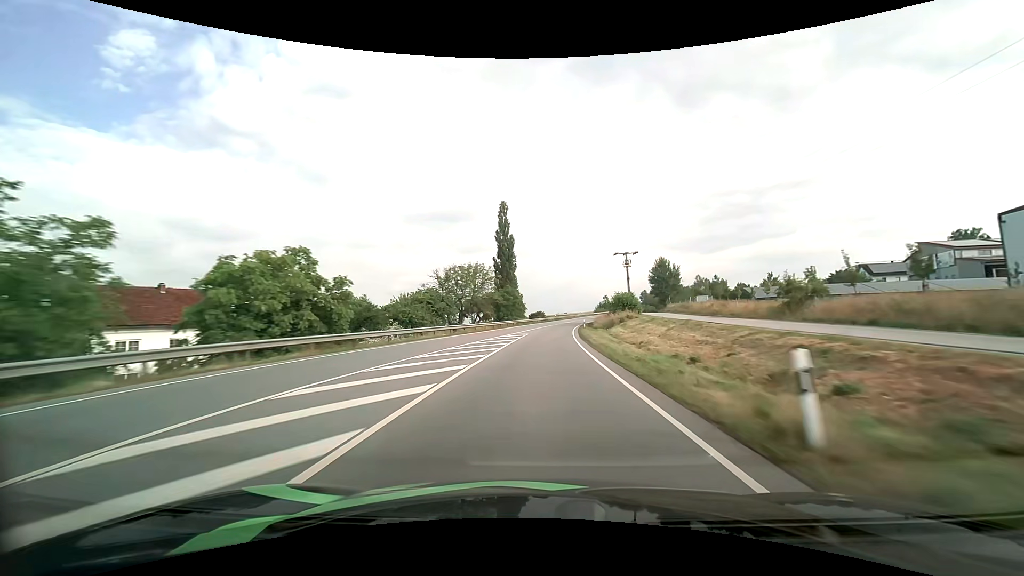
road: primary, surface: asphalt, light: Day
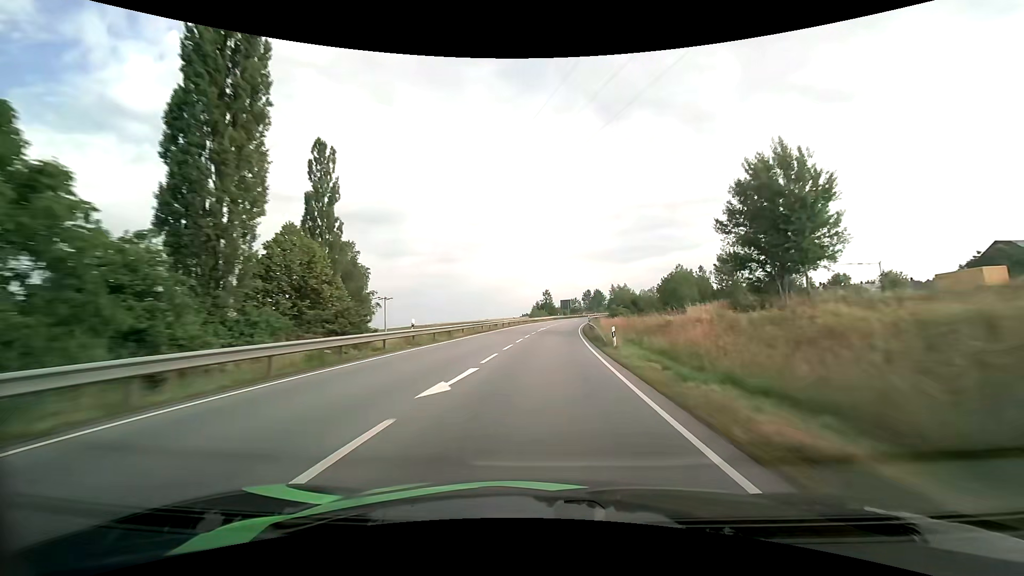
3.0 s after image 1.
(+5.4, +83.1) m; +9°
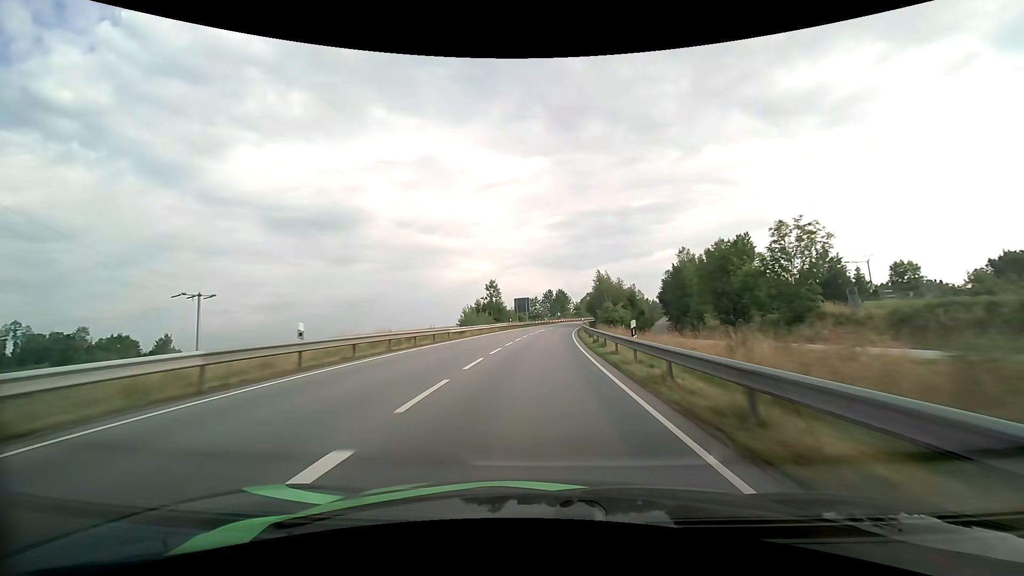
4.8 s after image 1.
(+2.4, +49.7) m; +5°
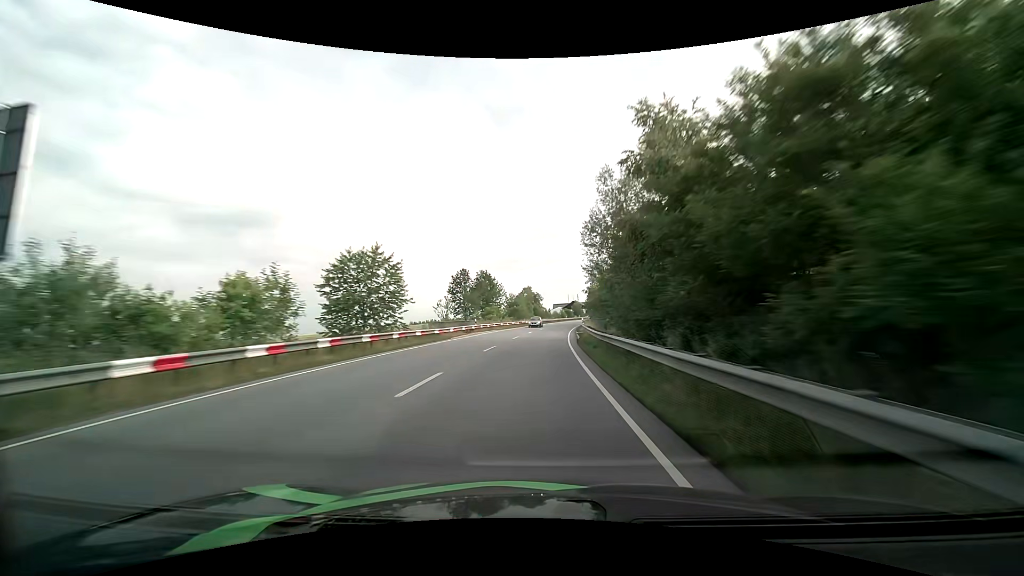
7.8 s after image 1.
(+5.6, +82.8) m; +8°
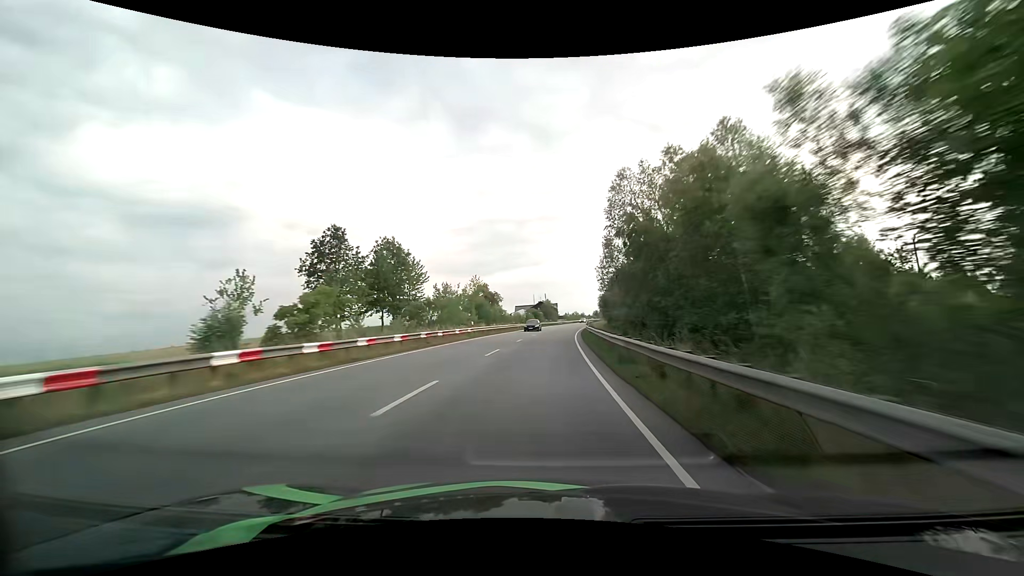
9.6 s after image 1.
(+1.8, +49.6) m; +4°
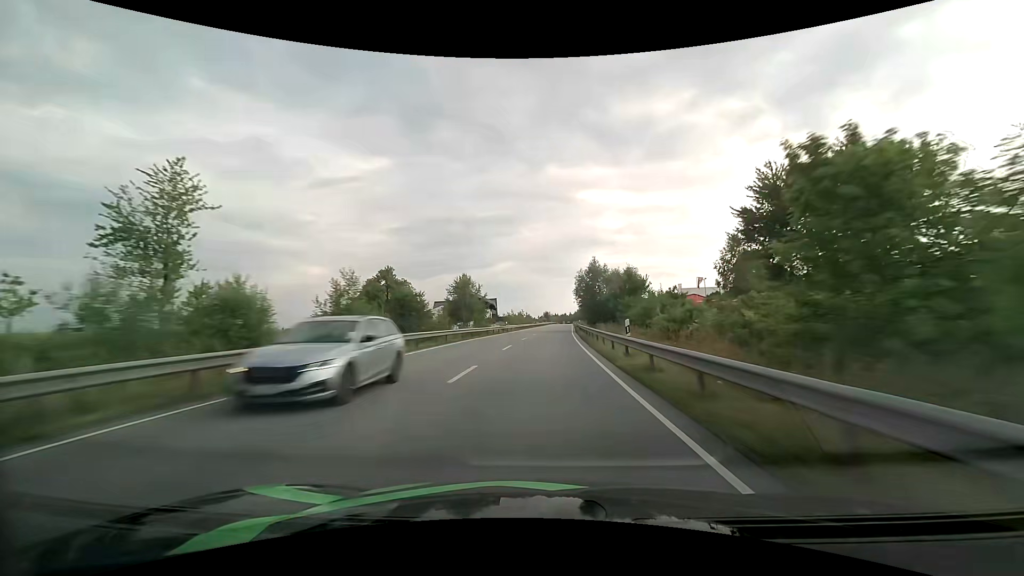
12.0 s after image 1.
(+3.9, +66.9) m; +6°
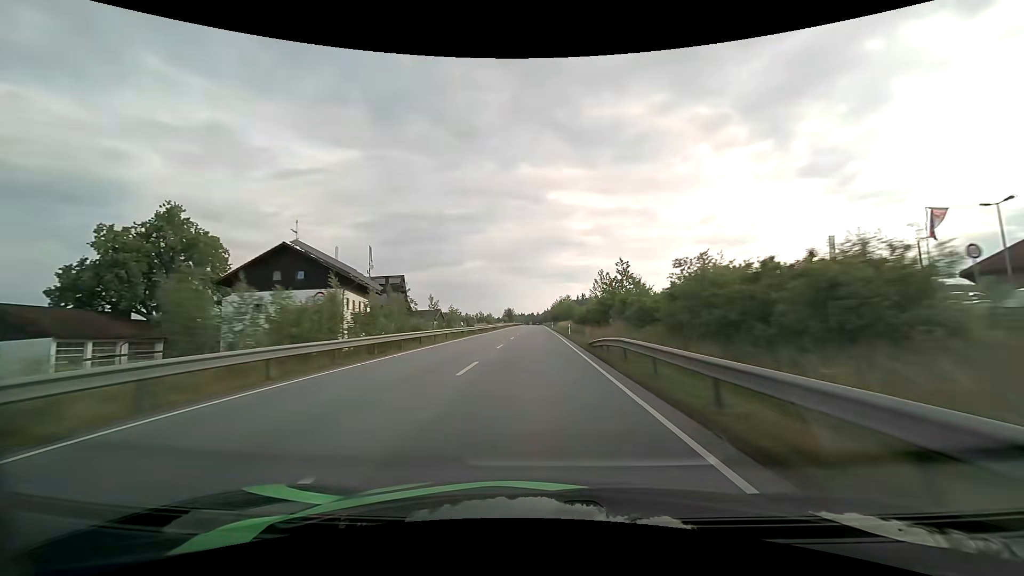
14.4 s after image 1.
(+3.0, +69.3) m; +4°
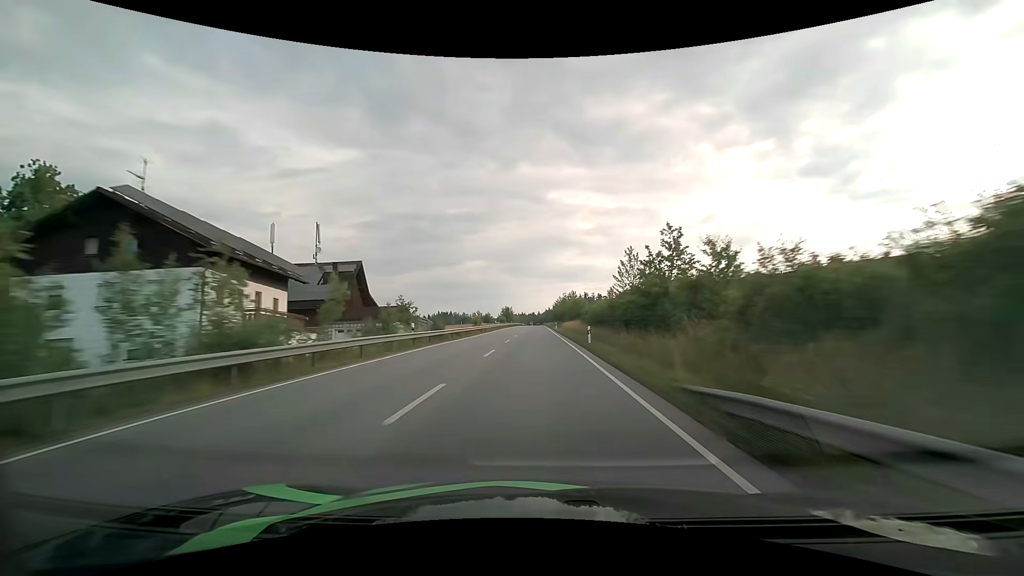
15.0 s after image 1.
(0.0, +17.6) m; 0°
(0, +10) (0, +20) (0, +30) (0, +40) (0, +50) (0, +60) (0, +70) (0, +80) (0, +90) (0, +100) m
